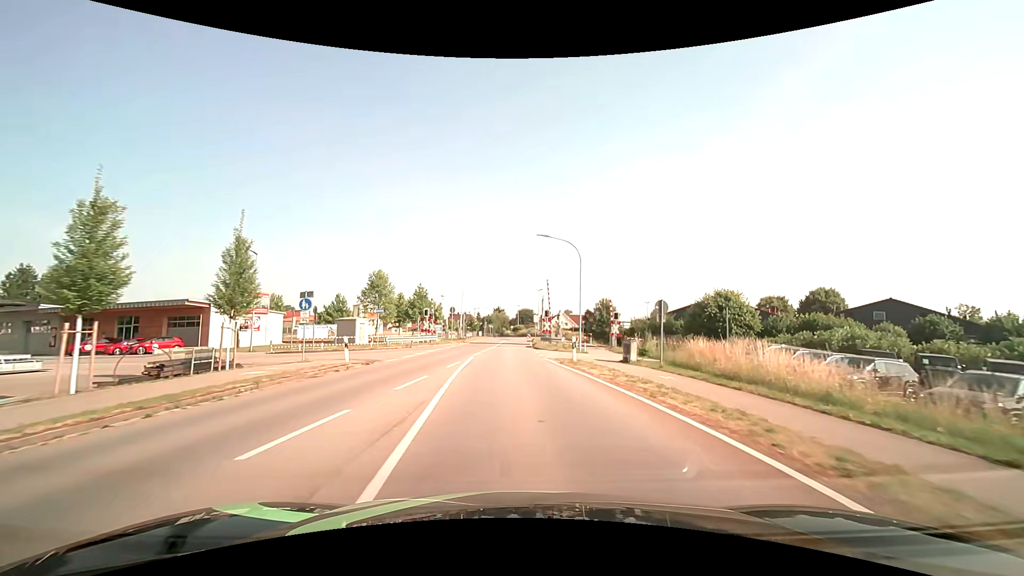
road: secondary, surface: asphalt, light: Day
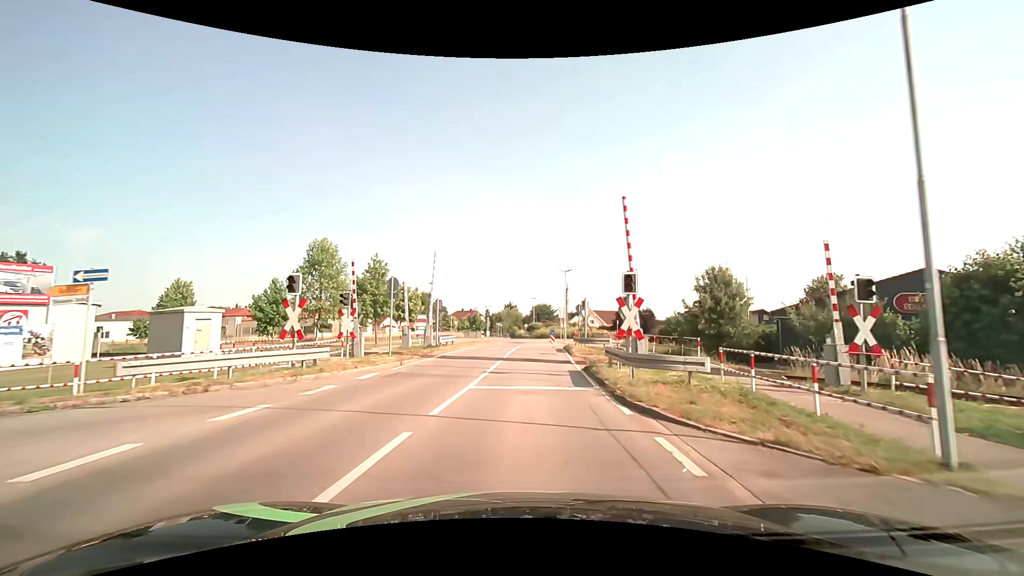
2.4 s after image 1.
(-0.4, +26.3) m; -2°
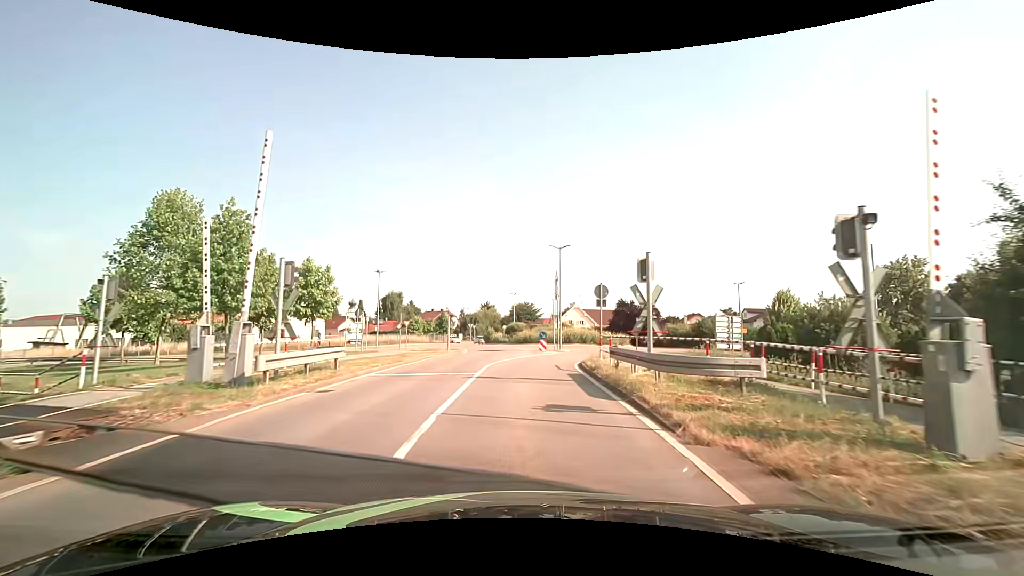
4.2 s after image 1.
(+0.4, +17.8) m; +3°
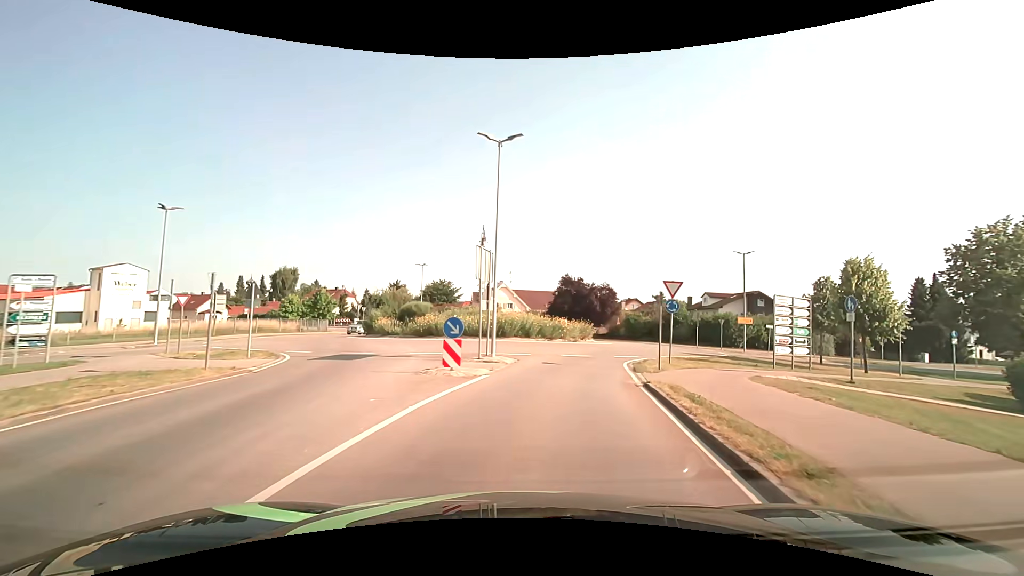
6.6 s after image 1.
(+0.9, +21.6) m; +9°
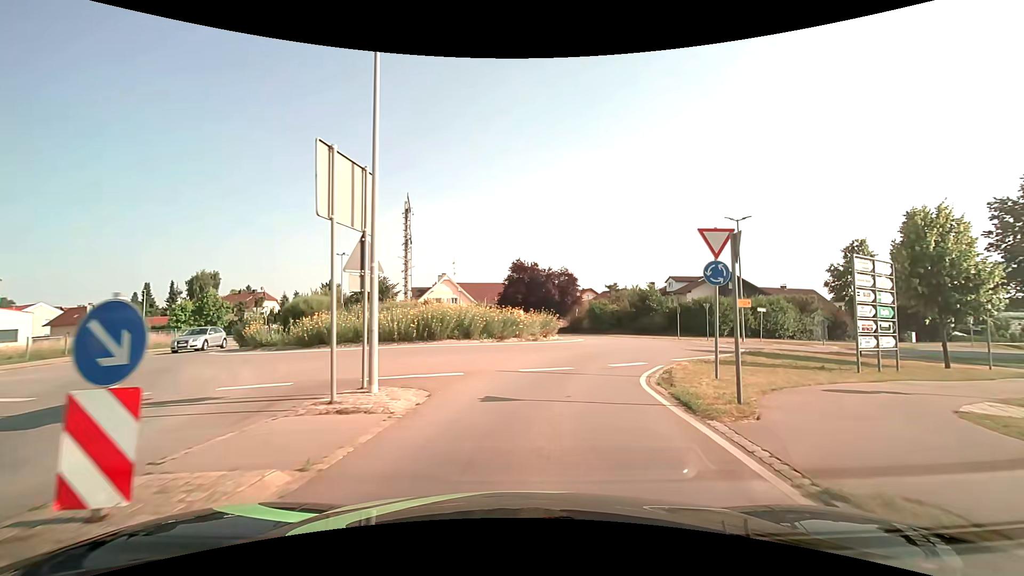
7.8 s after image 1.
(+0.5, +9.7) m; +5°
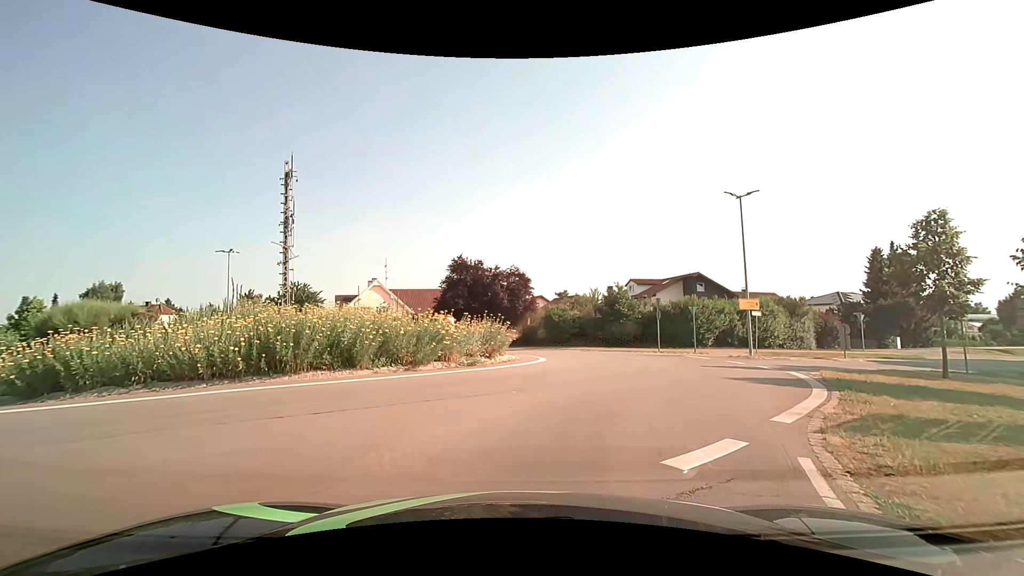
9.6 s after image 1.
(+0.4, +8.7) m; +6°
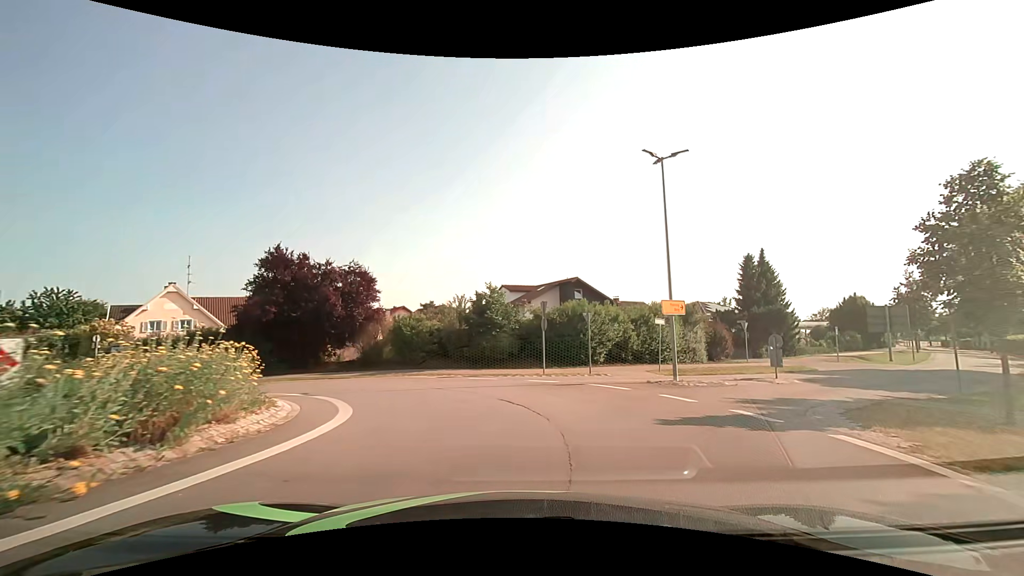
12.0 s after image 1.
(+1.1, +10.0) m; +15°
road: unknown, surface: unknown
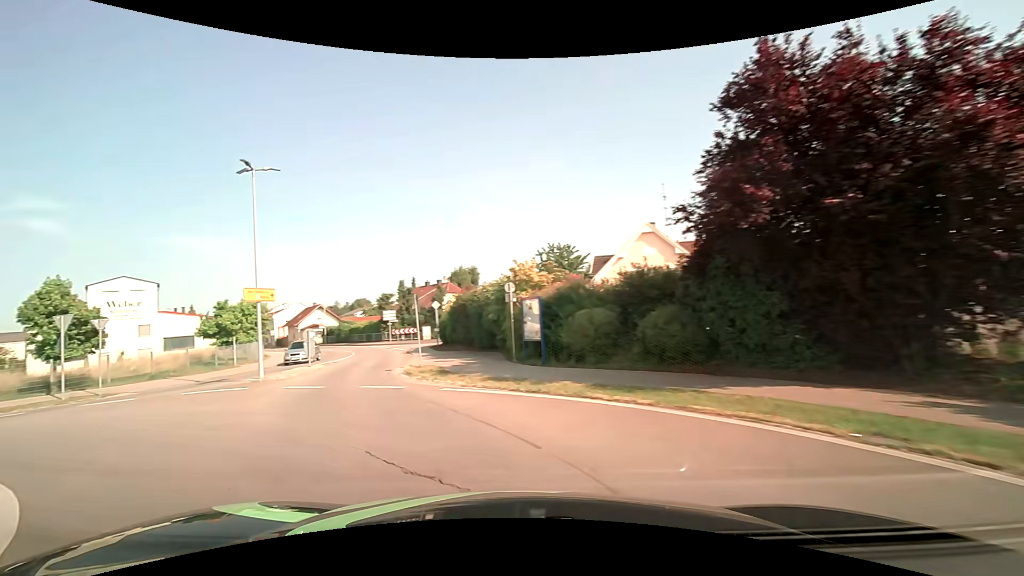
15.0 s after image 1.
(-6.9, +19.6) m; -55°
(-3, +10) (-6, +19) (-9, +28) (-12, +38) (-16, +47) (-21, +56) (-27, +64) (-33, +72) (-39, +80) (-45, +87) m
